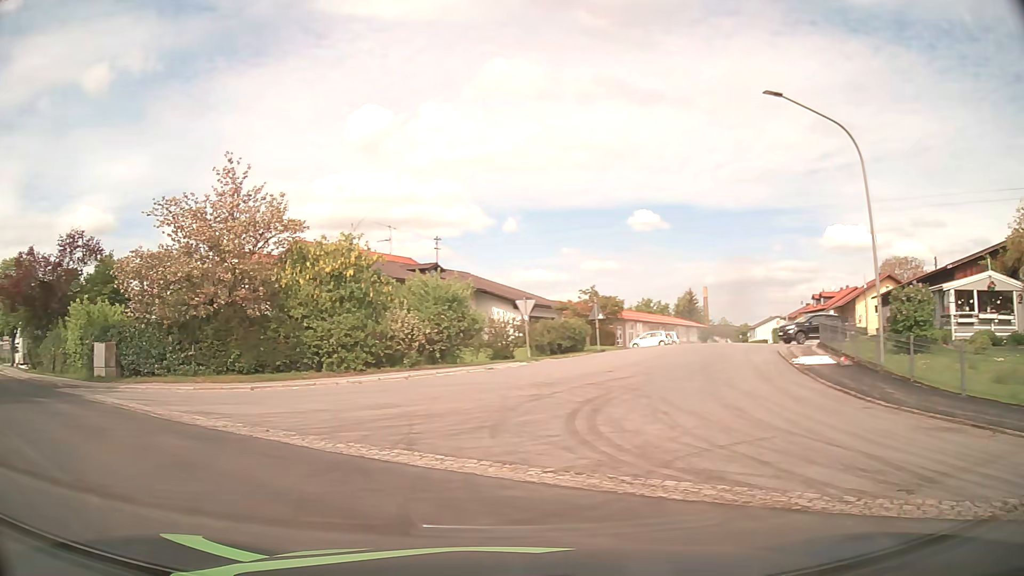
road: residential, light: Day
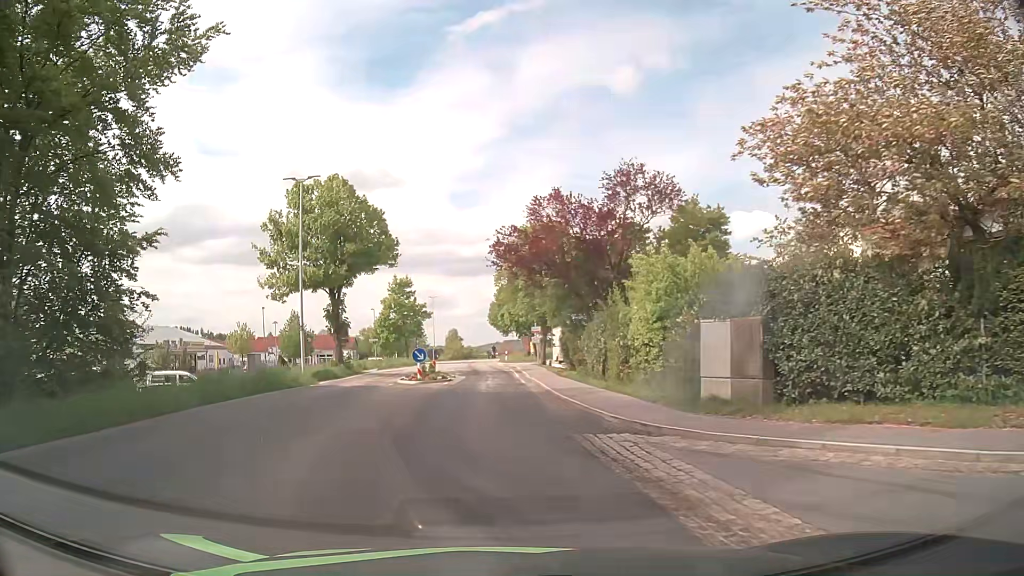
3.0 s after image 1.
(-9.1, +13.7) m; -50°
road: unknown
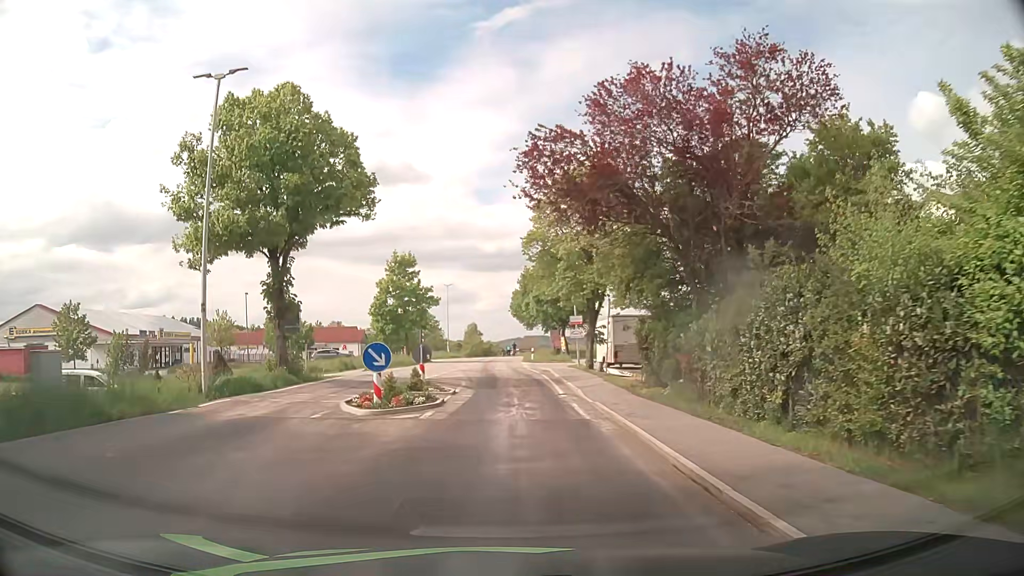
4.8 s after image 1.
(-0.3, +13.4) m; -2°
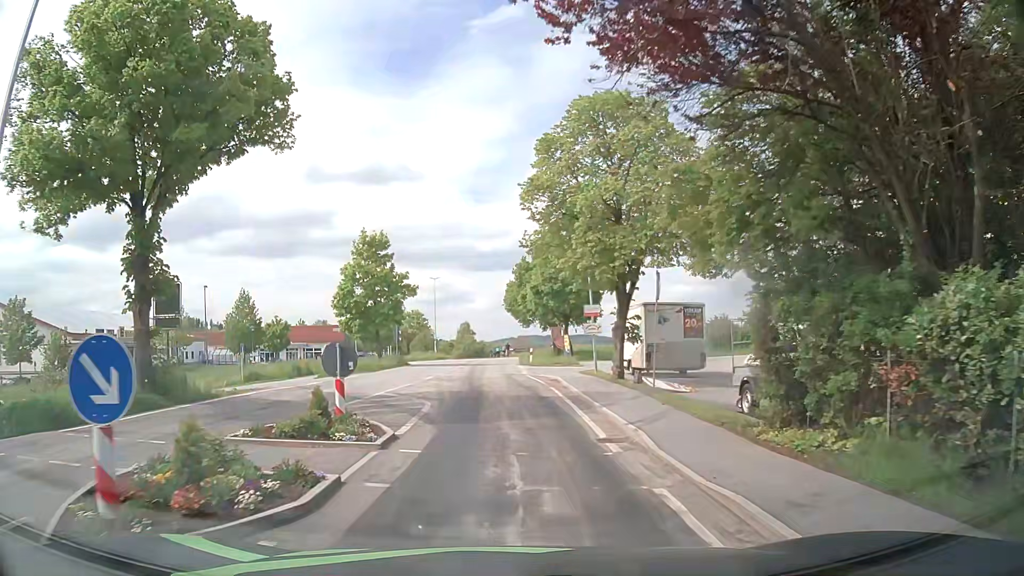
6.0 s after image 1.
(+0.2, +9.5) m; +1°
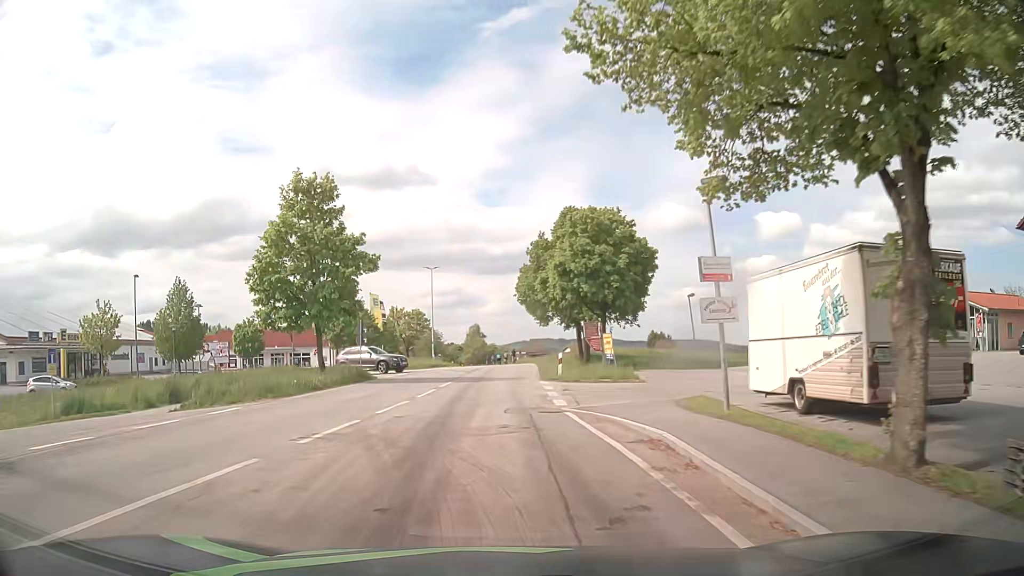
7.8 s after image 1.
(0.0, +15.8) m; 0°
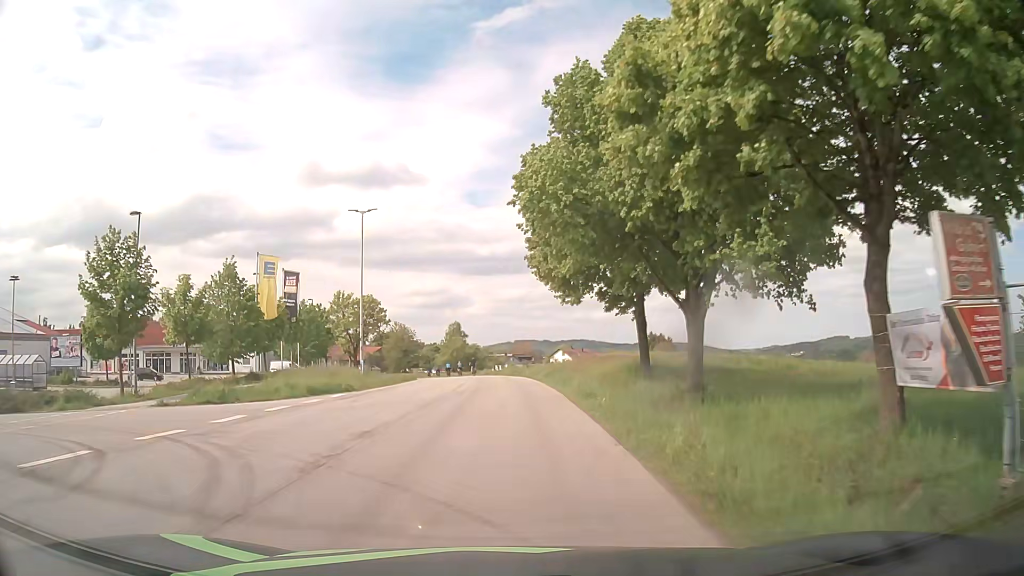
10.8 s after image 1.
(-0.2, +31.5) m; +1°
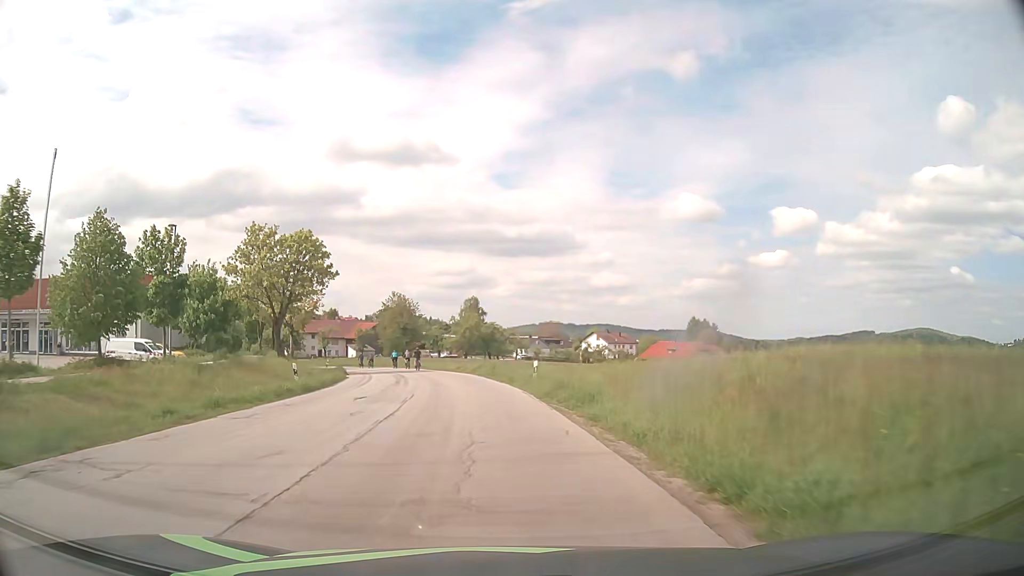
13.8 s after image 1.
(0.0, +36.0) m; -2°
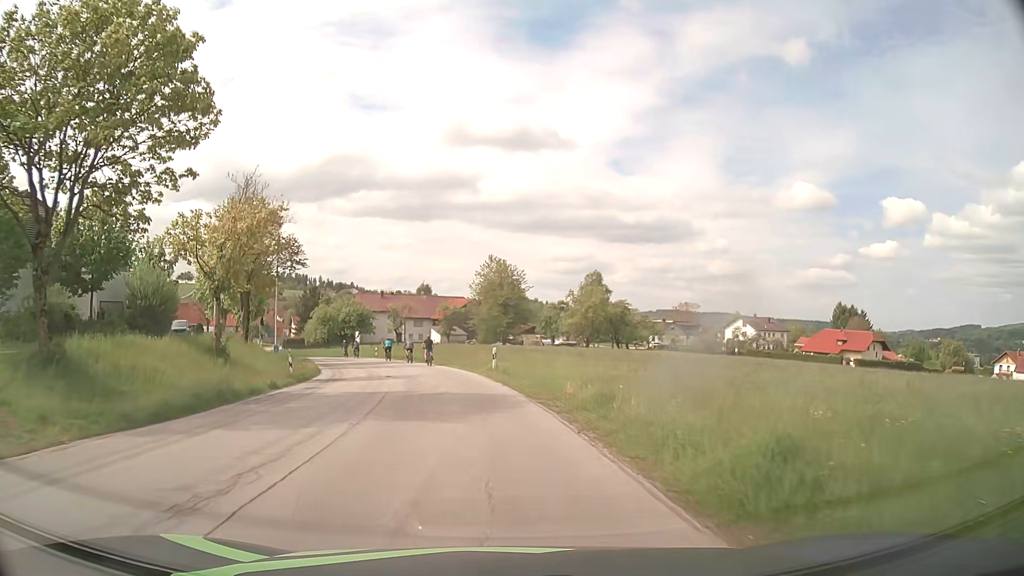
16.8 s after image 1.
(-2.8, +36.7) m; -10°
(0, +10) (-1, +20) (-3, +30) (-5, +40) (-8, +49) (-12, +58) (-16, +68) (-21, +76) (-26, +85) (-31, +93) m
